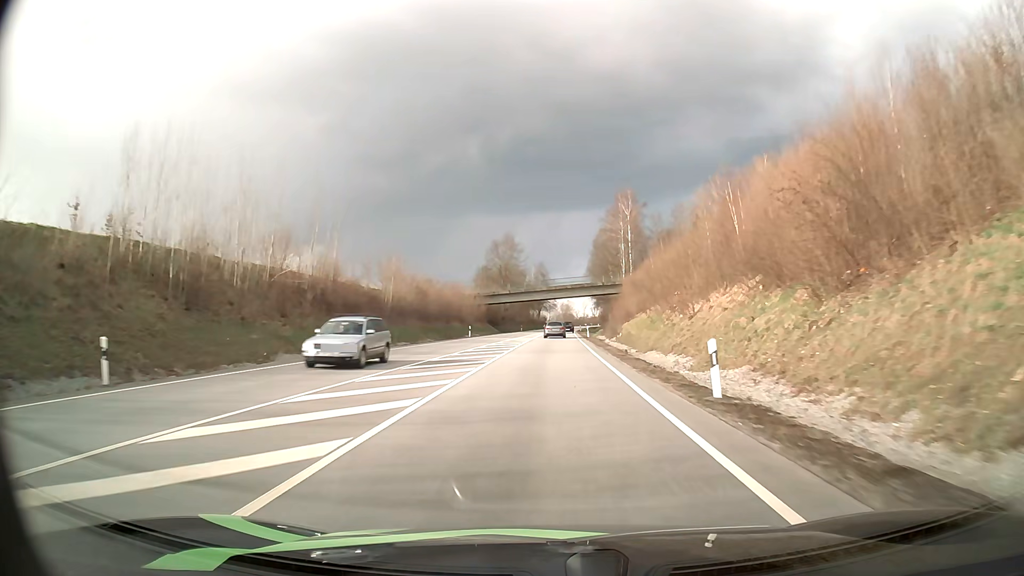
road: primary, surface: asphalt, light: Day
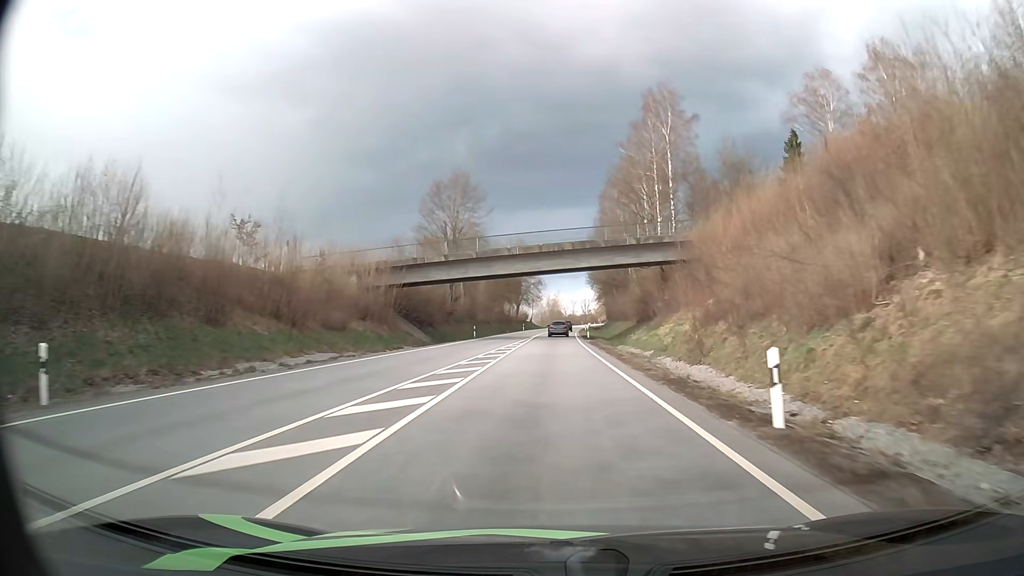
(+0.6, +53.8) m; +1°
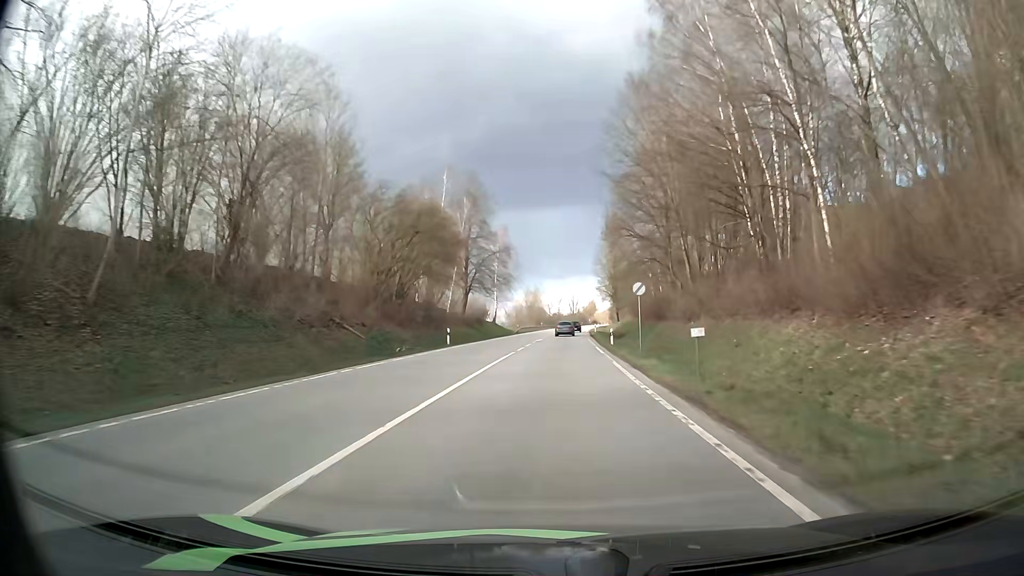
(+0.7, +67.7) m; +2°
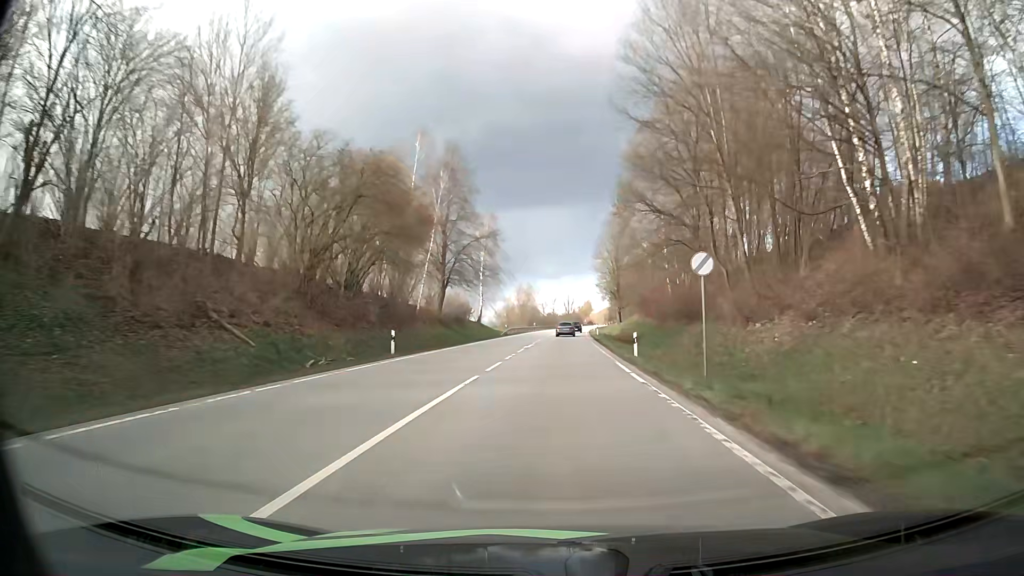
(0.0, +13.6) m; 0°
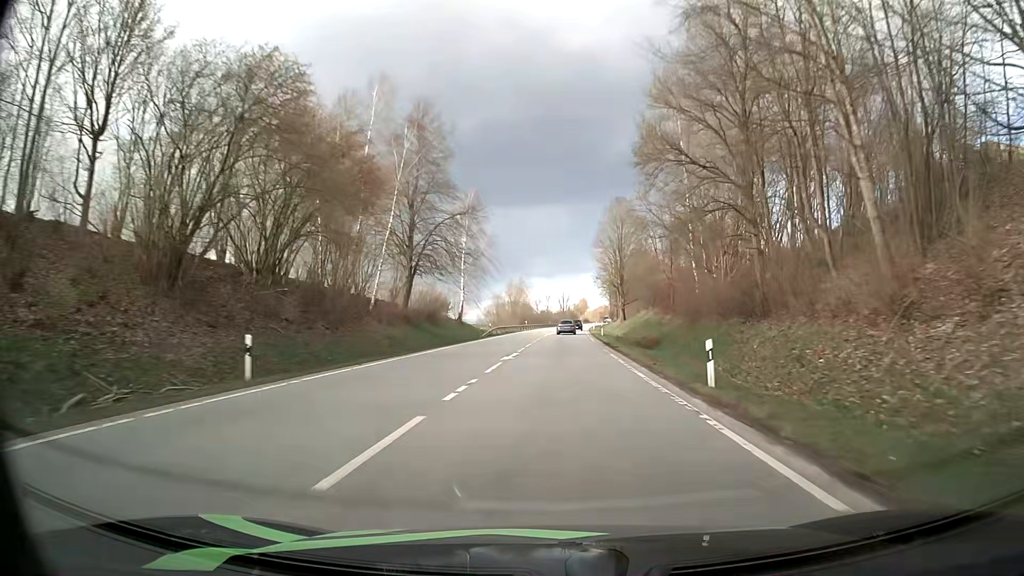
(+0.1, +13.6) m; 0°
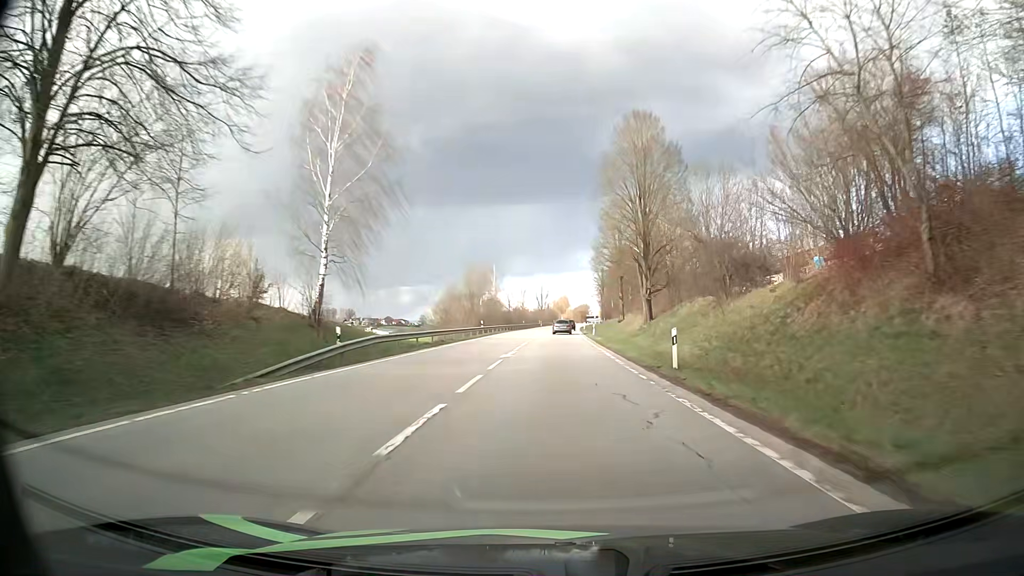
(+0.8, +41.0) m; +2°
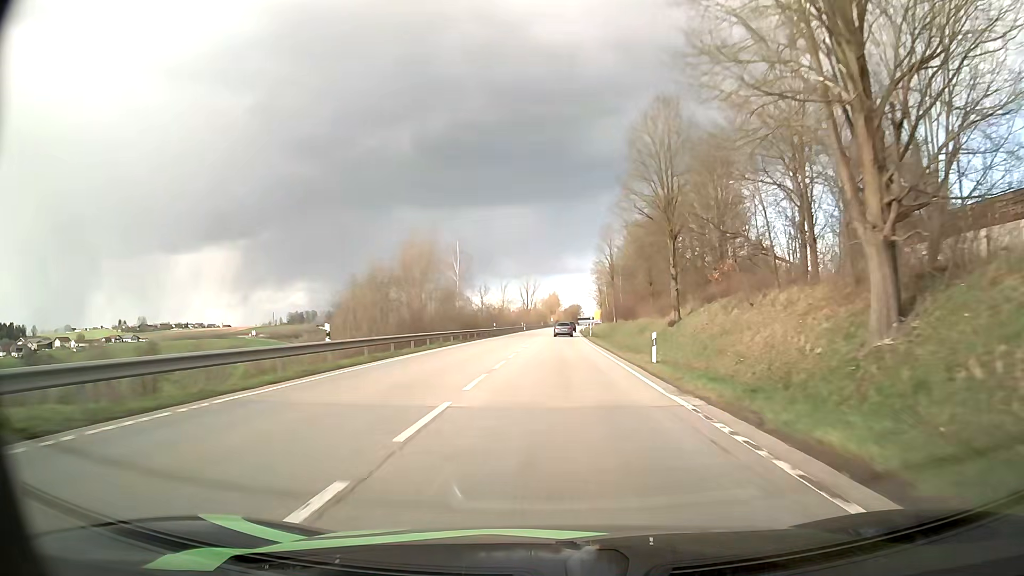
(+0.2, +41.2) m; +1°
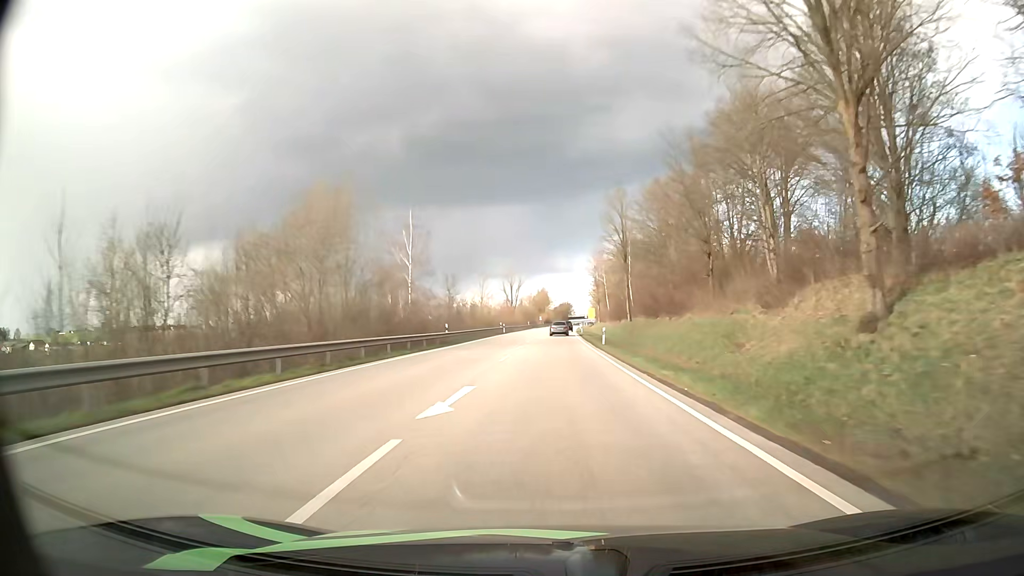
(+0.3, +27.8) m; +1°
(0, +10) (0, +20) (0, +30) (0, +40) (0, +50) (+1, +60) (+1, +70) (+1, +80) (+2, +90) (+2, +100) m
